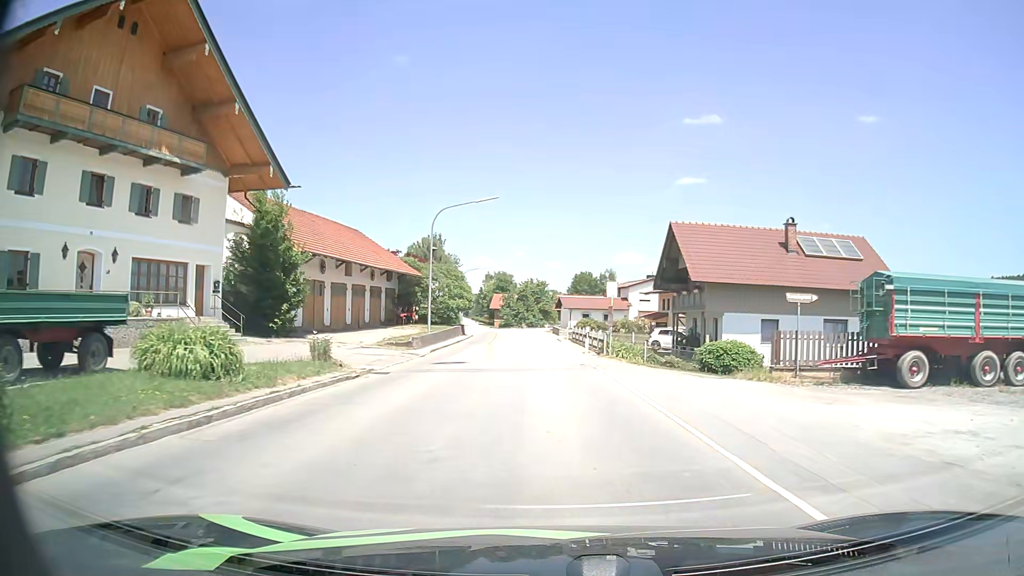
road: secondary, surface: asphalt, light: Day
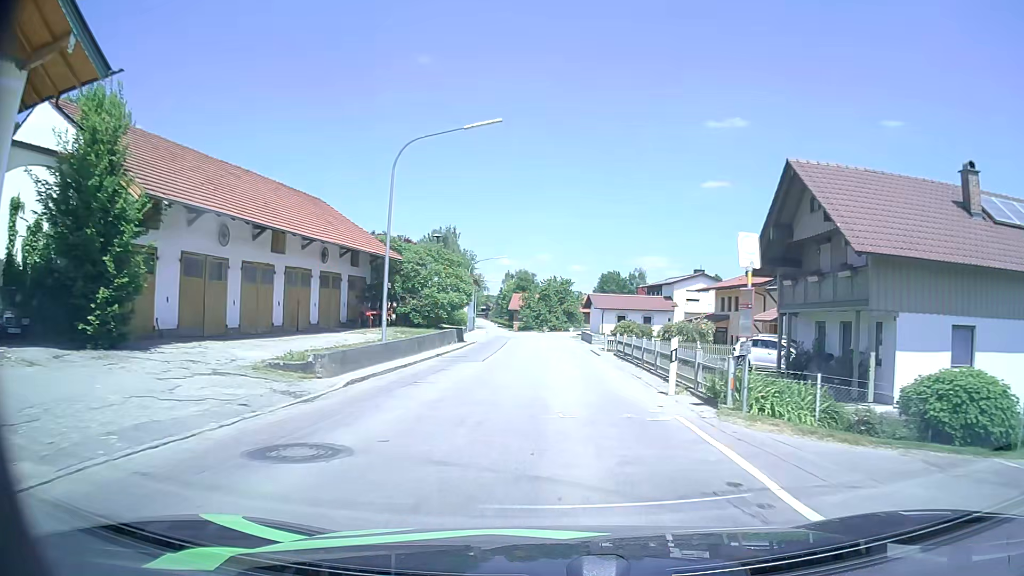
(-0.4, +15.1) m; -2°
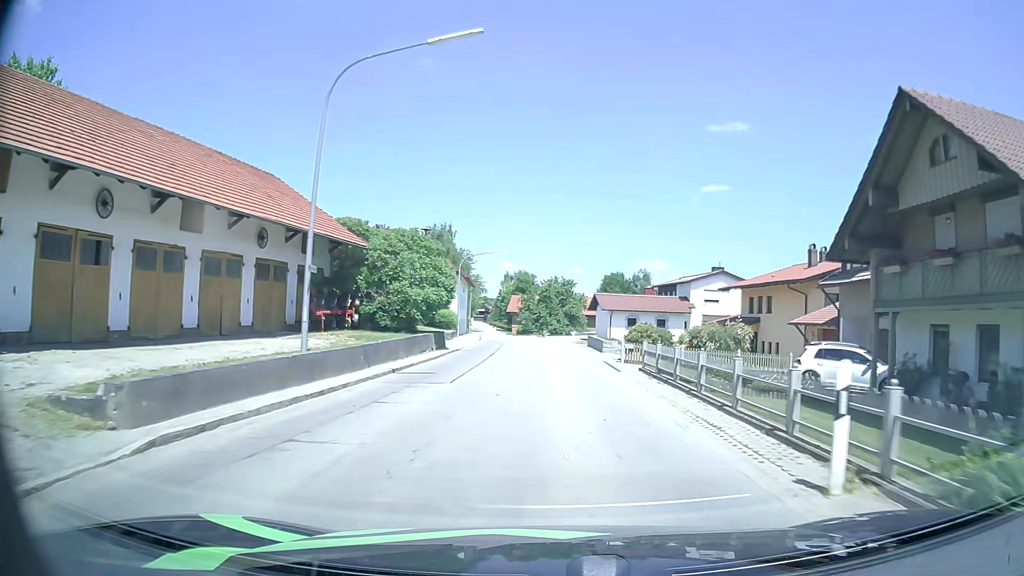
(0.0, +7.7) m; 0°
(0, +10) (0, +20) (0, +30) (0, +40) (-1, +50) (-1, +60) (-2, +70) (-3, +80) (-4, +90) (-6, +100) m
